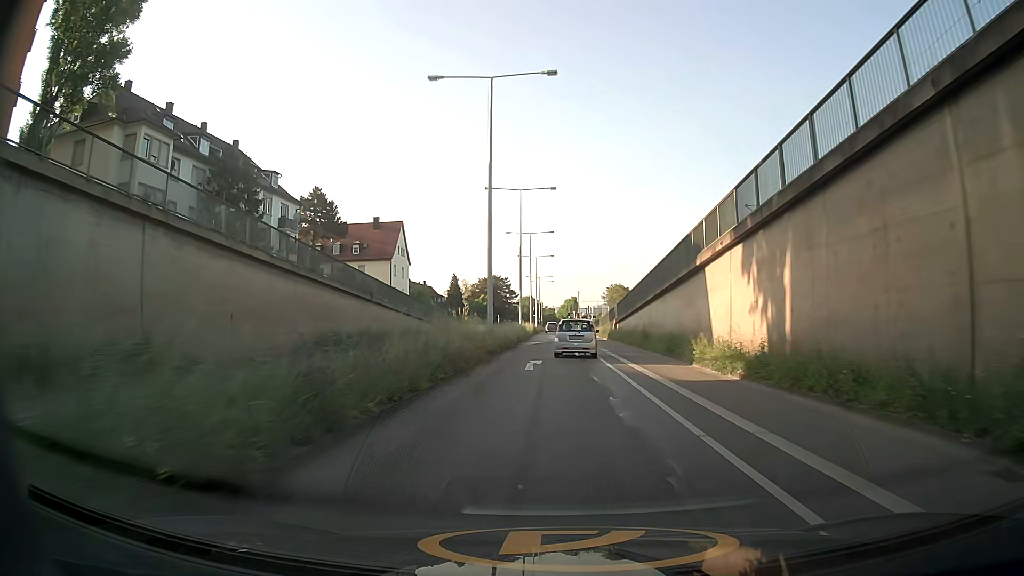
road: secondary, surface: asphalt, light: Day
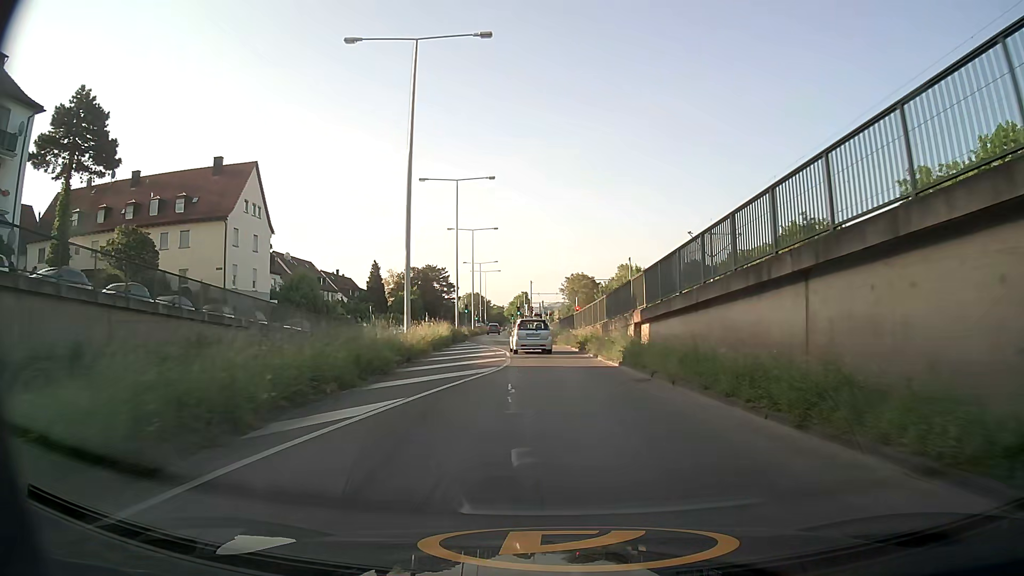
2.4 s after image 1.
(+0.9, +34.9) m; +4°
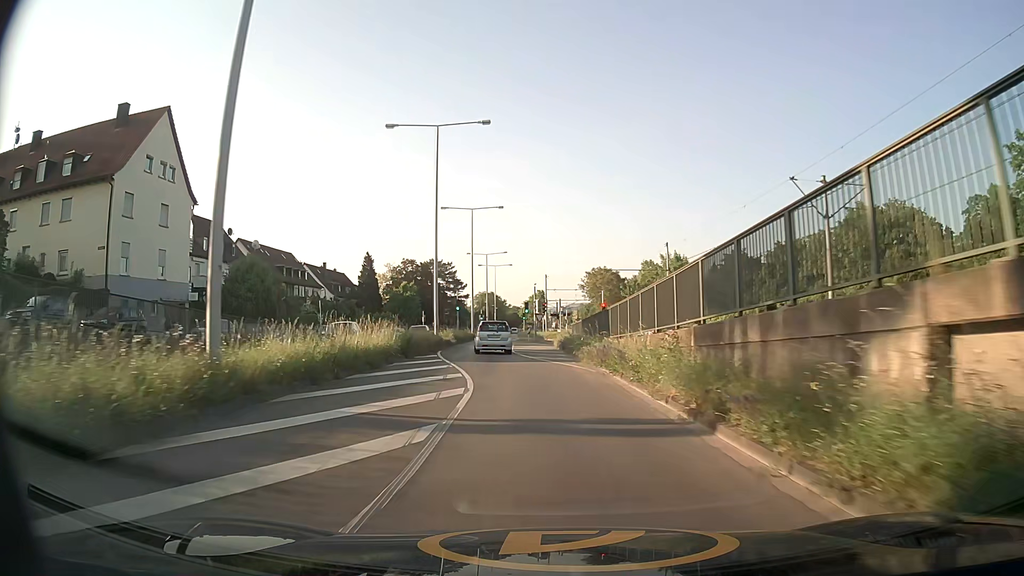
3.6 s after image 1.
(0.0, +17.1) m; -2°
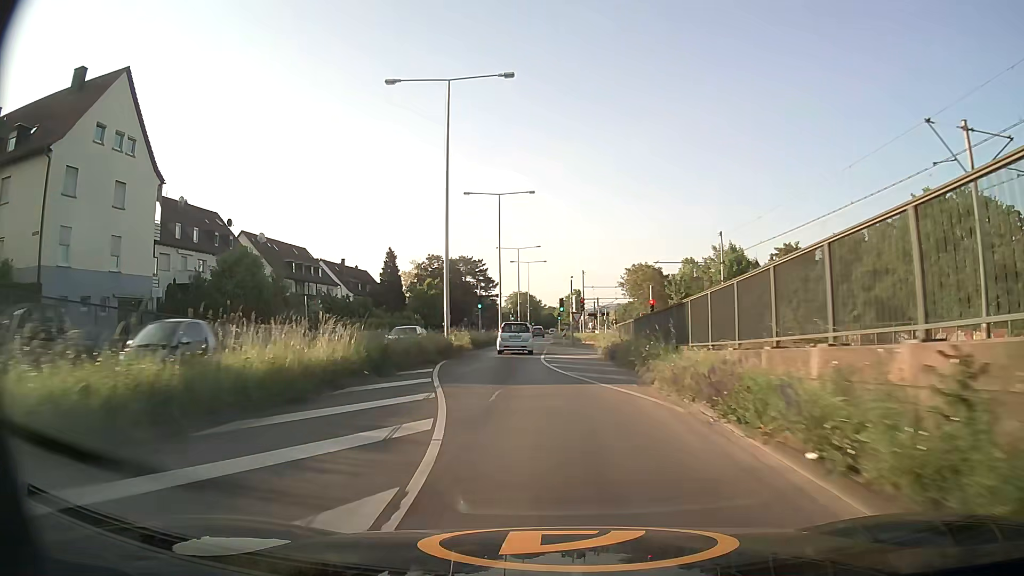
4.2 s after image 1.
(-0.2, +8.6) m; -3°
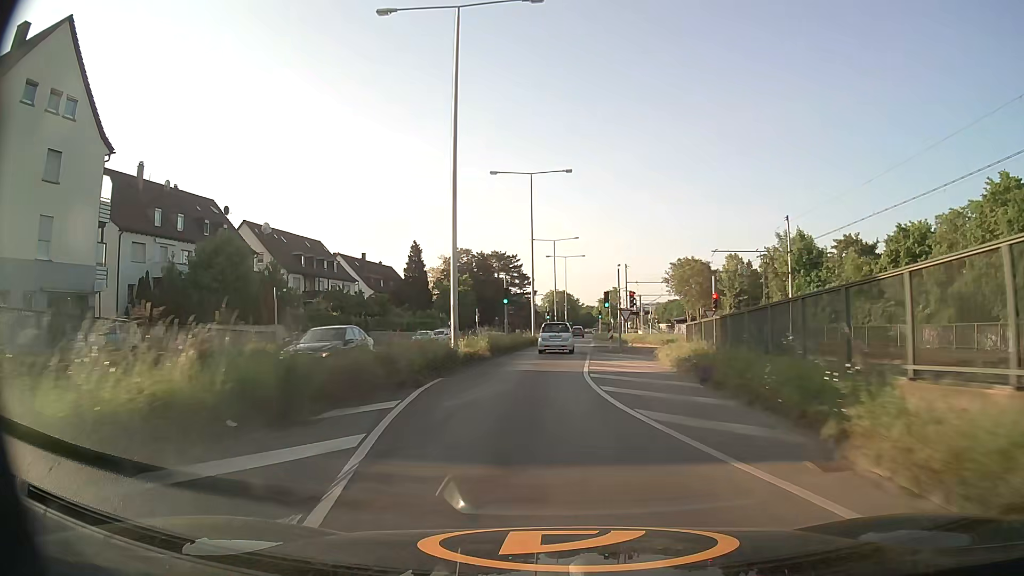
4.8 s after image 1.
(-0.2, +8.7) m; -3°
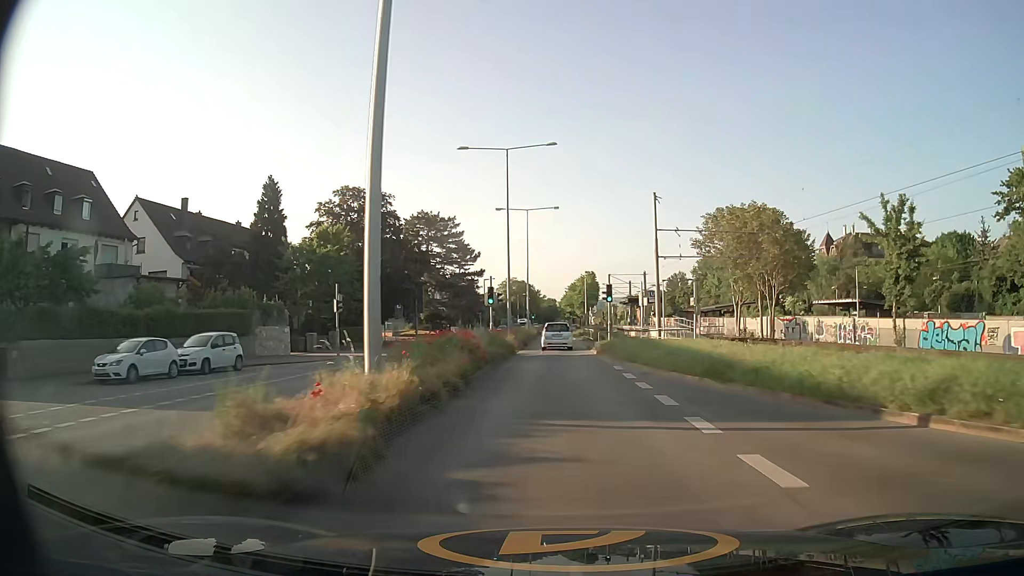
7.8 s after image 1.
(+0.6, +43.7) m; +4°
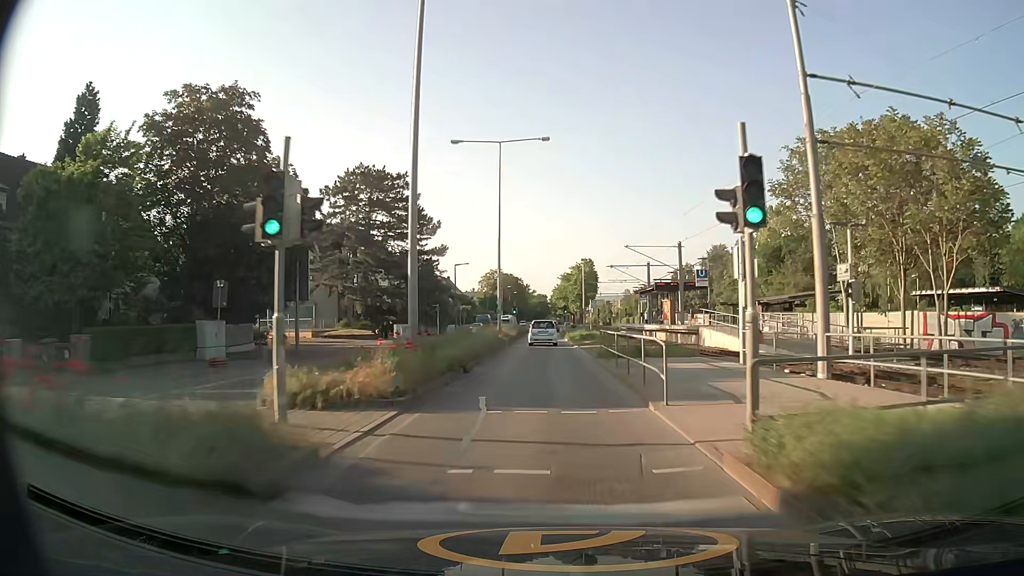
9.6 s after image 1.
(+0.4, +26.1) m; +1°
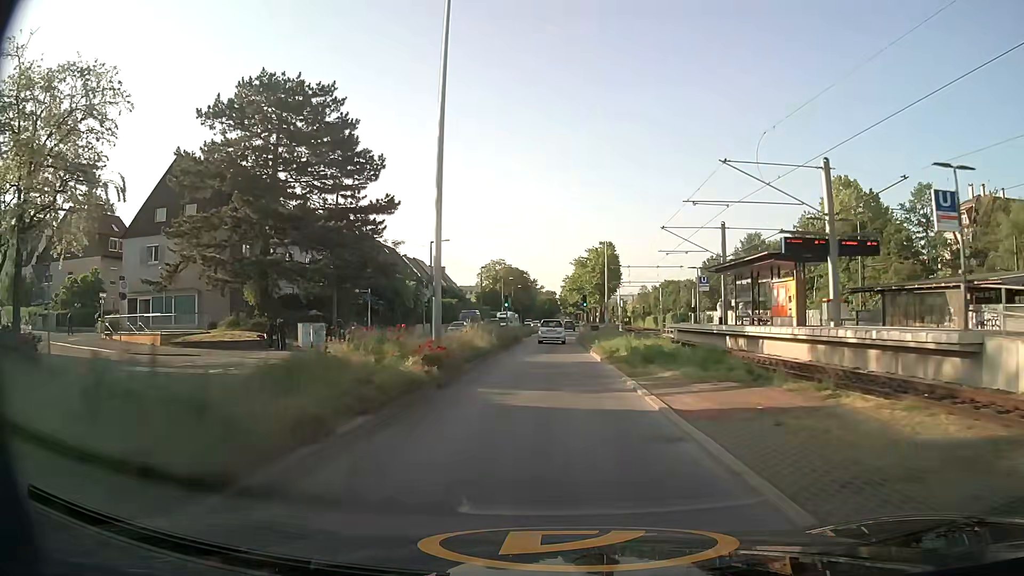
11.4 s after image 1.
(-0.2, +26.3) m; -1°
(0, +10) (0, +20) (0, +30) (0, +40) (0, +50) (+1, +60) (+2, +70) (+2, +80) (+3, +90) (+4, +100) m
